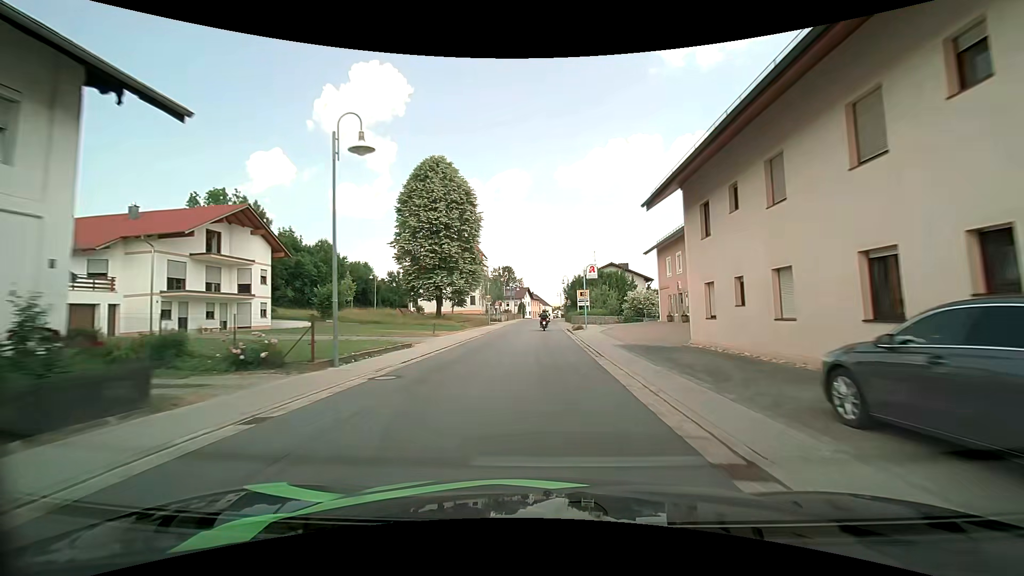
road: secondary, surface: asphalt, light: Day
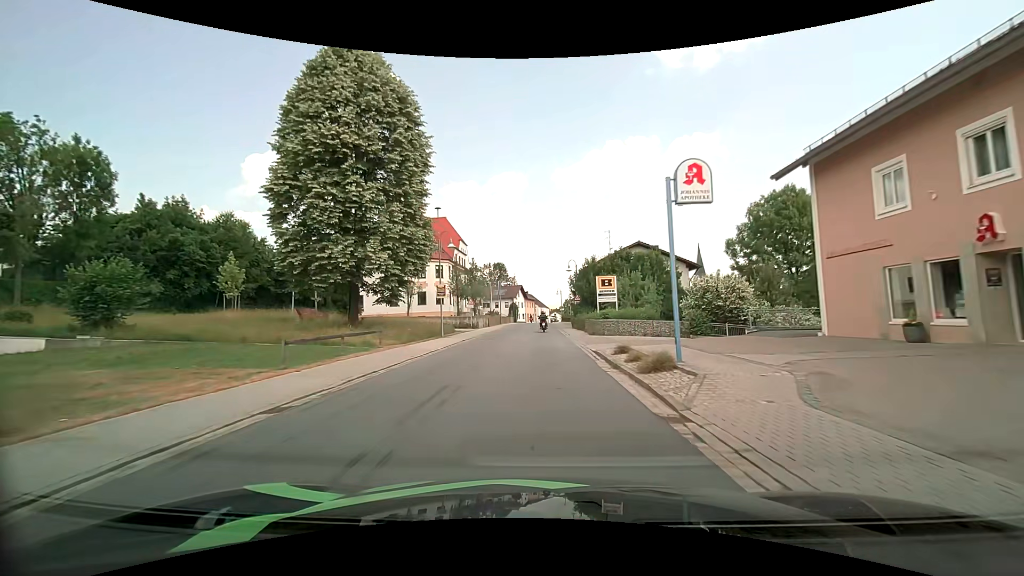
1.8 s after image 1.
(+0.2, +25.4) m; 0°
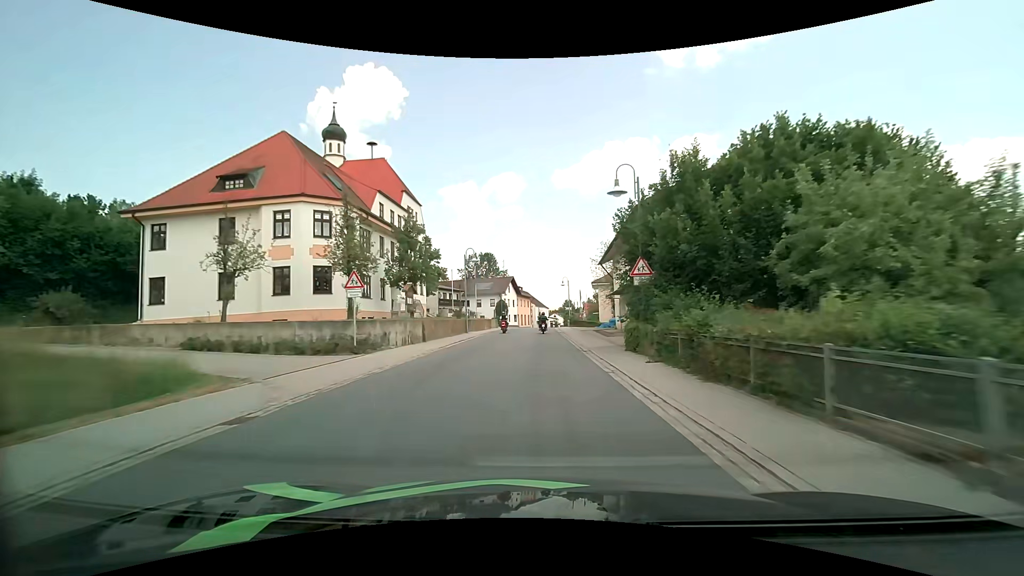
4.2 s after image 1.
(0.0, +33.2) m; 0°
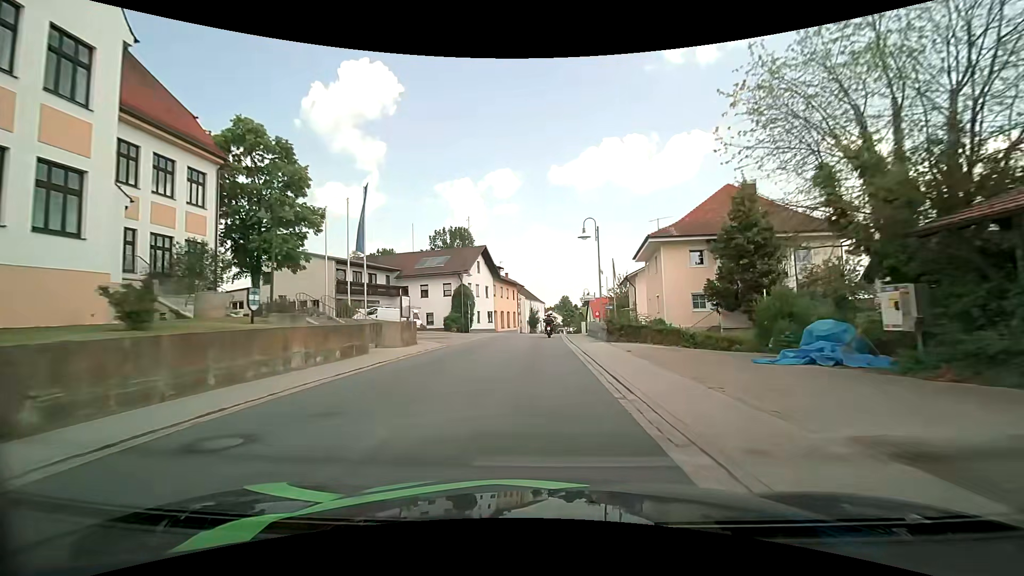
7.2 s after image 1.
(+0.2, +40.7) m; +1°
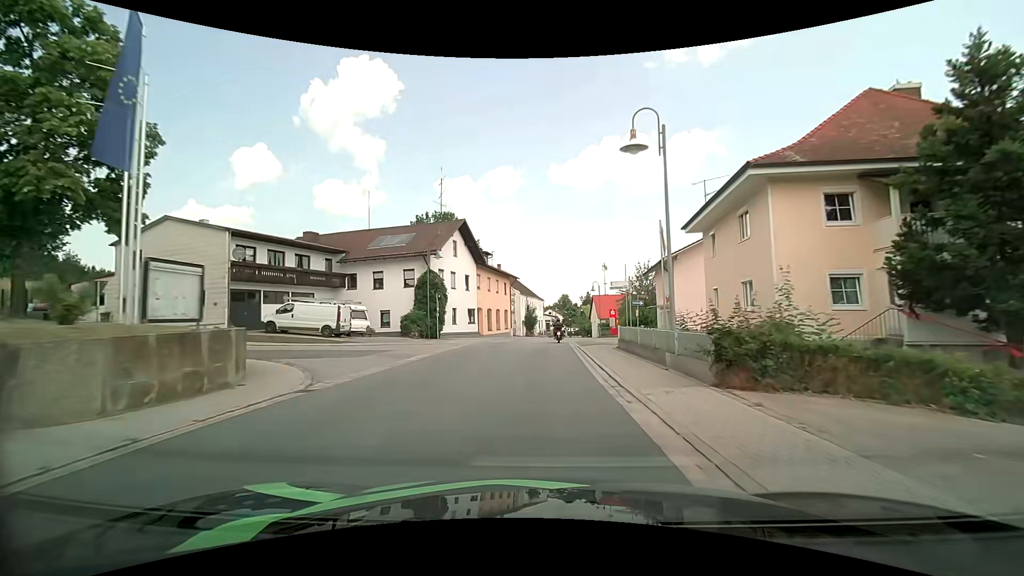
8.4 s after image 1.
(0.0, +15.0) m; 0°
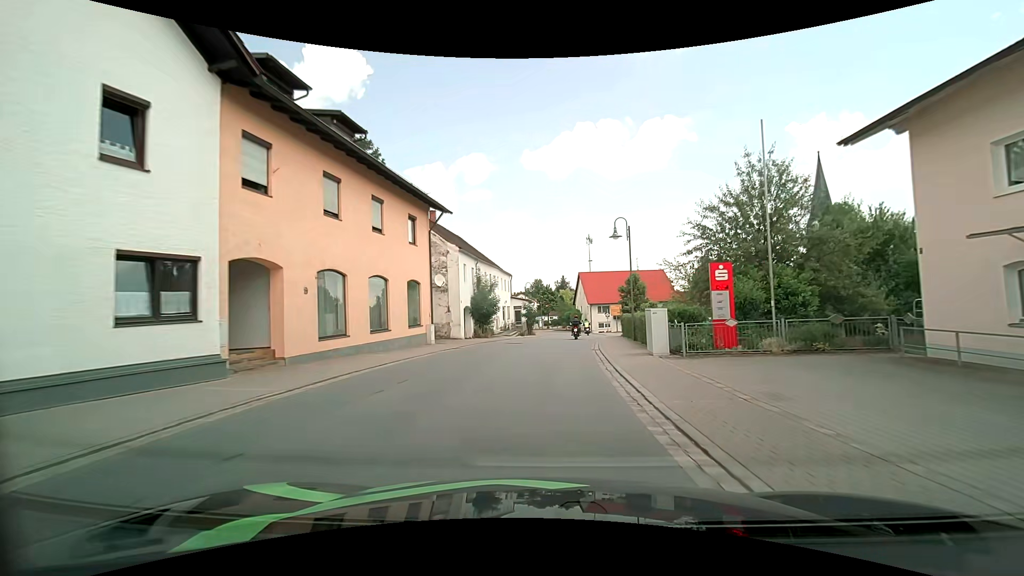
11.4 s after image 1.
(+0.9, +34.9) m; +3°
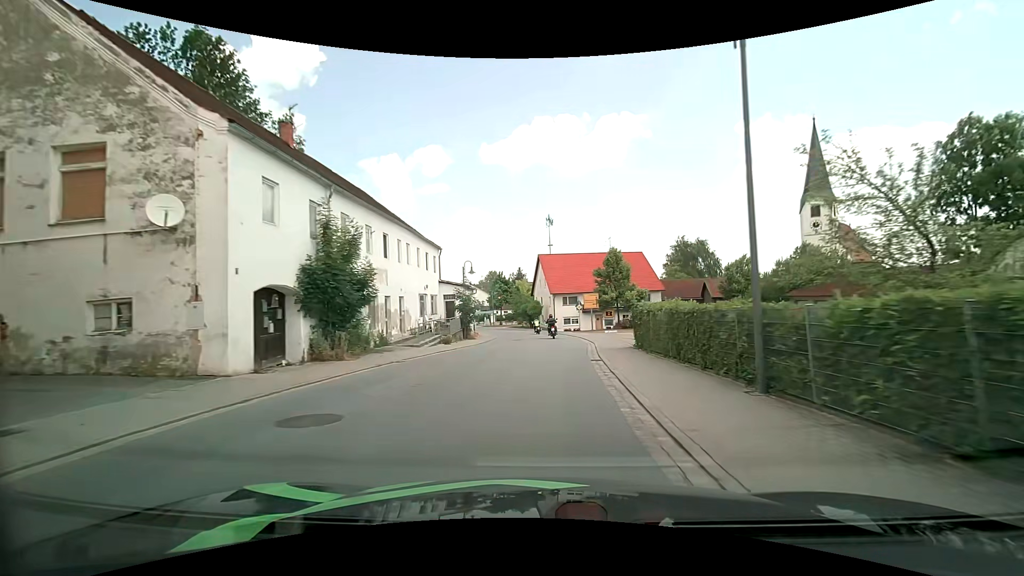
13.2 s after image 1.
(+1.1, +20.7) m; +5°
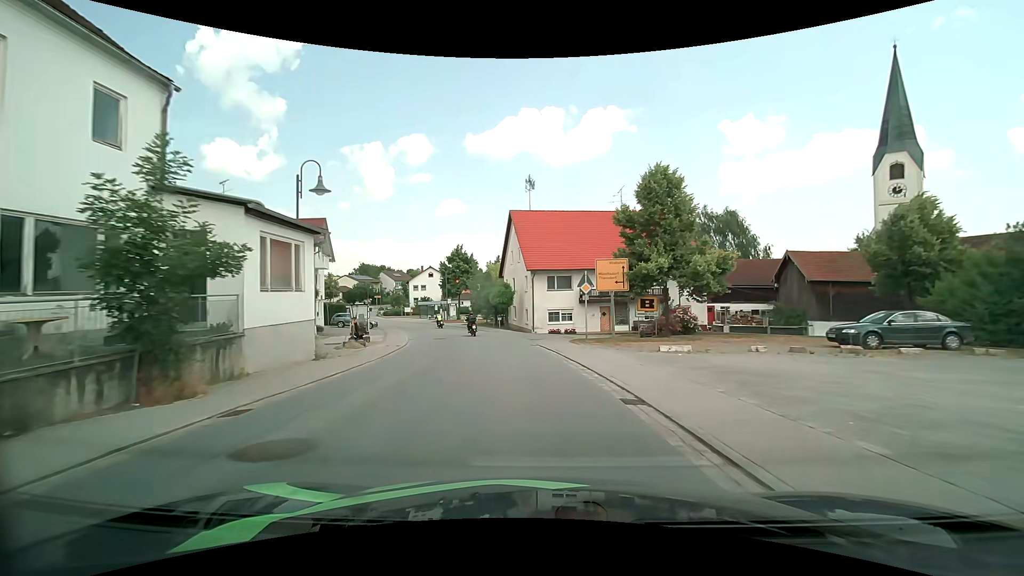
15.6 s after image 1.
(+0.9, +27.9) m; +2°
(0, +10) (-1, +20) (-3, +30) (-6, +39) (-9, +49) (-13, +58) (-17, +67) (-22, +76) (-27, +85) (-32, +93) m
